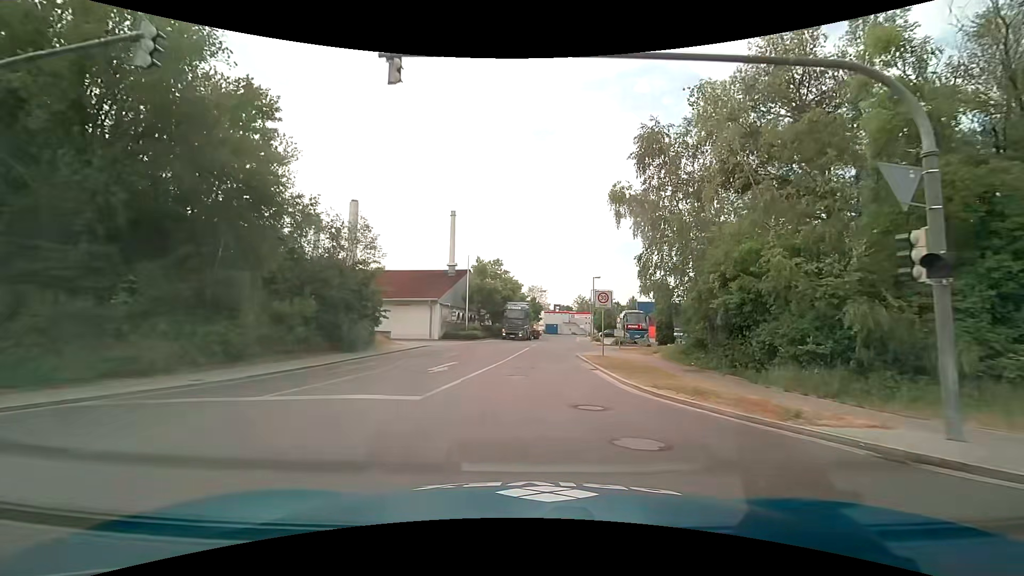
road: residential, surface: asphalt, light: Day
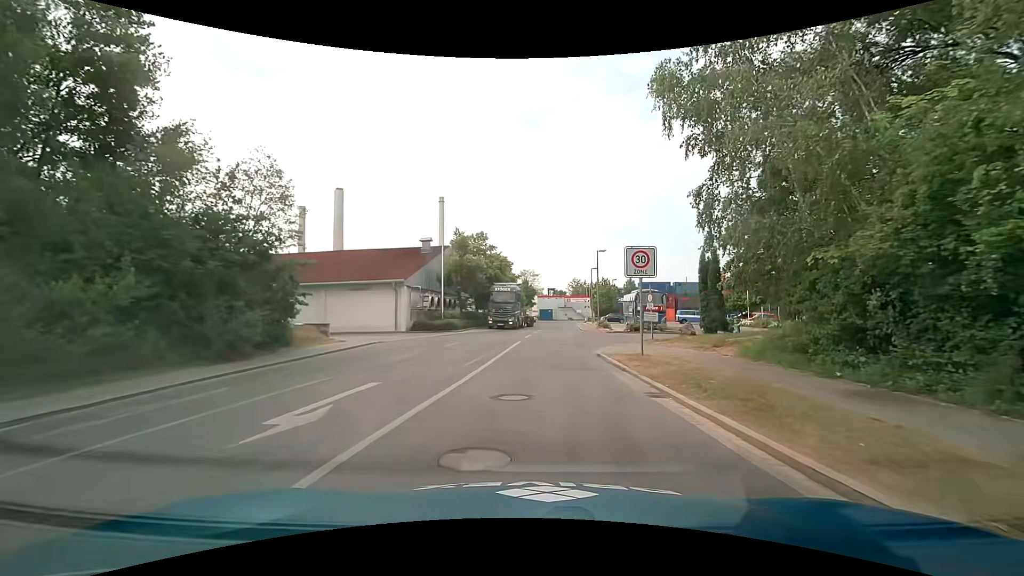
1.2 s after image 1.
(+0.1, +9.7) m; 0°
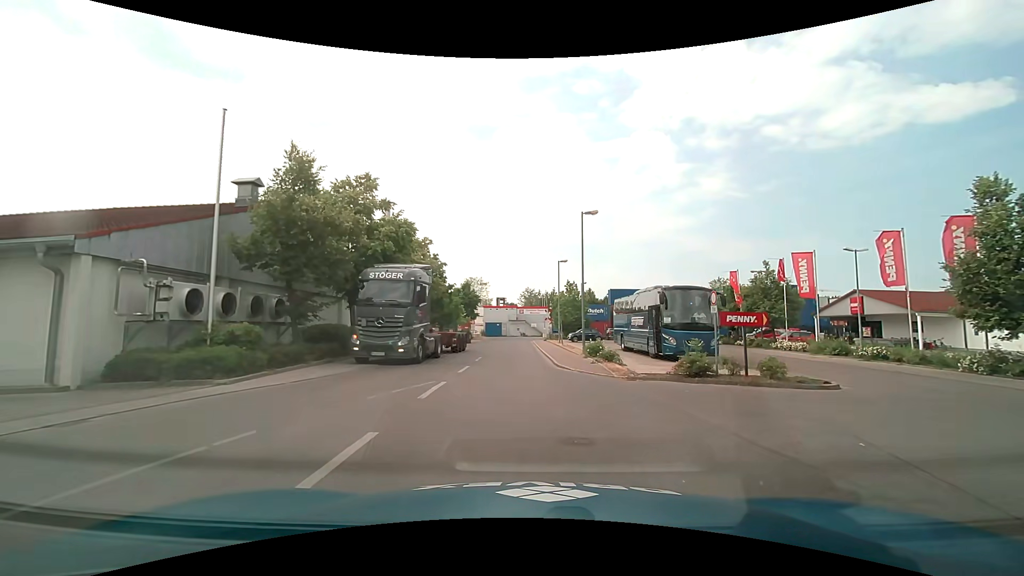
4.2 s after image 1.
(+1.4, +22.4) m; +6°
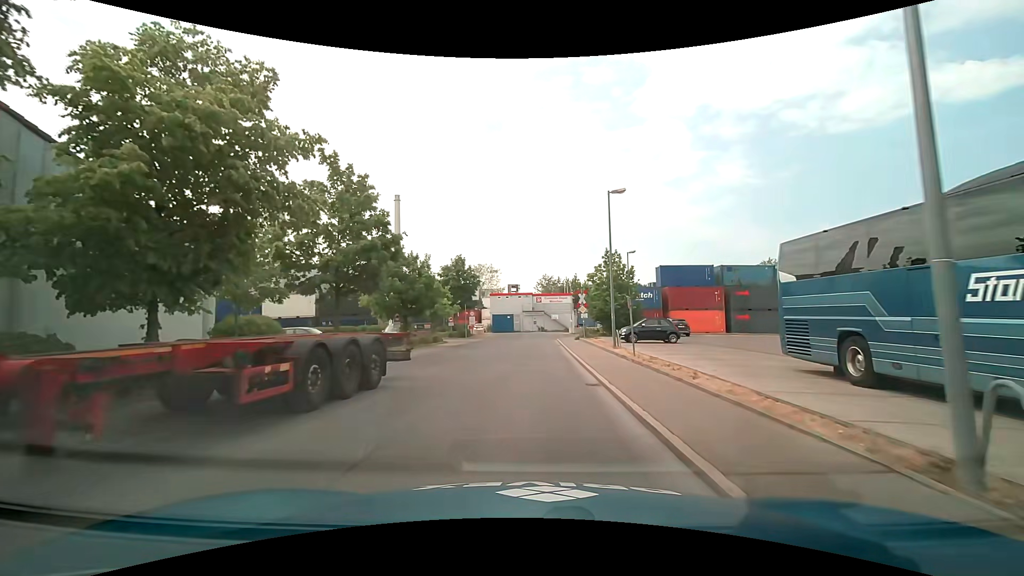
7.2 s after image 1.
(-0.3, +21.0) m; -2°
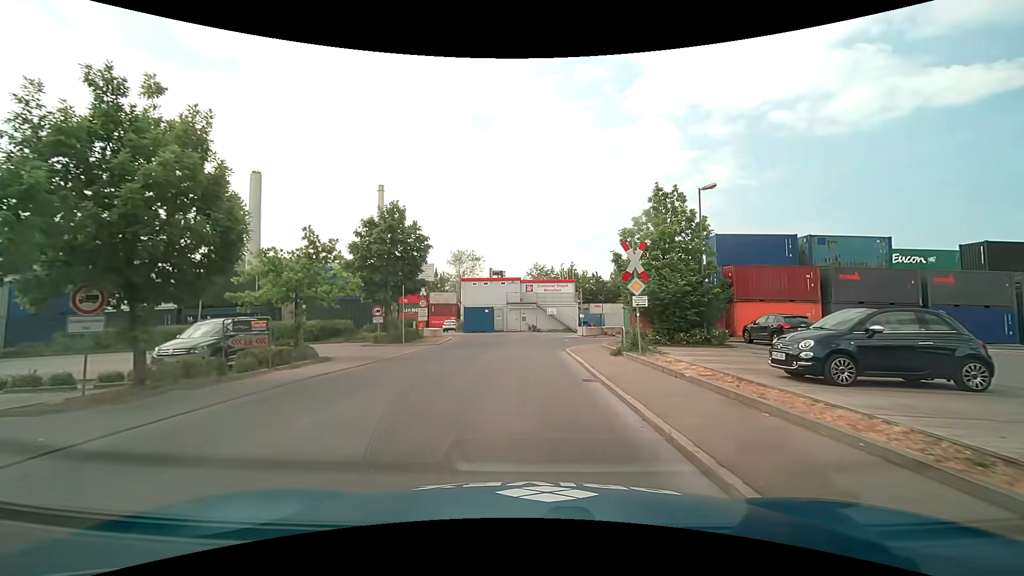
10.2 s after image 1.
(+0.2, +20.5) m; +1°
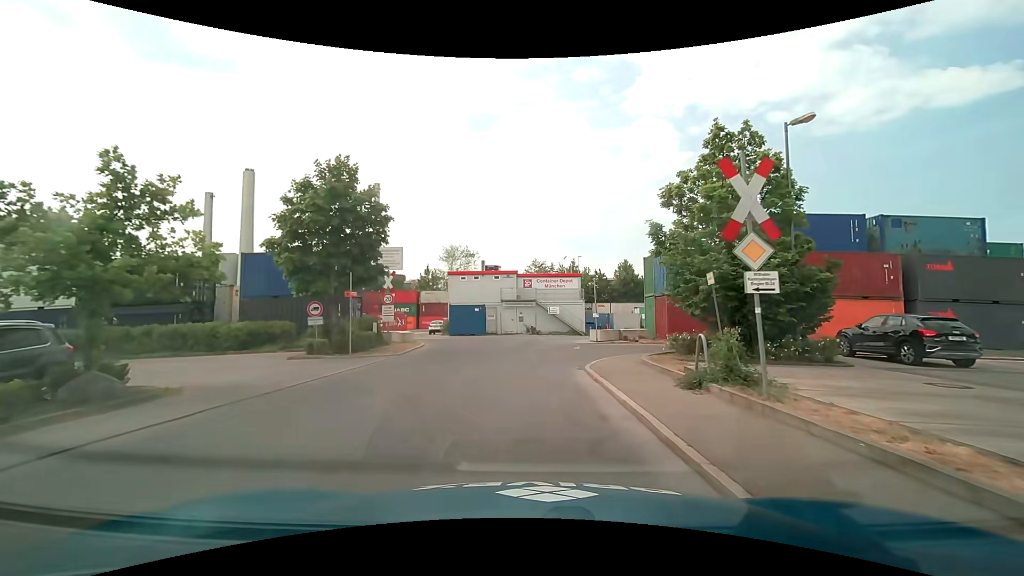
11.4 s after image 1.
(+0.1, +7.9) m; 0°
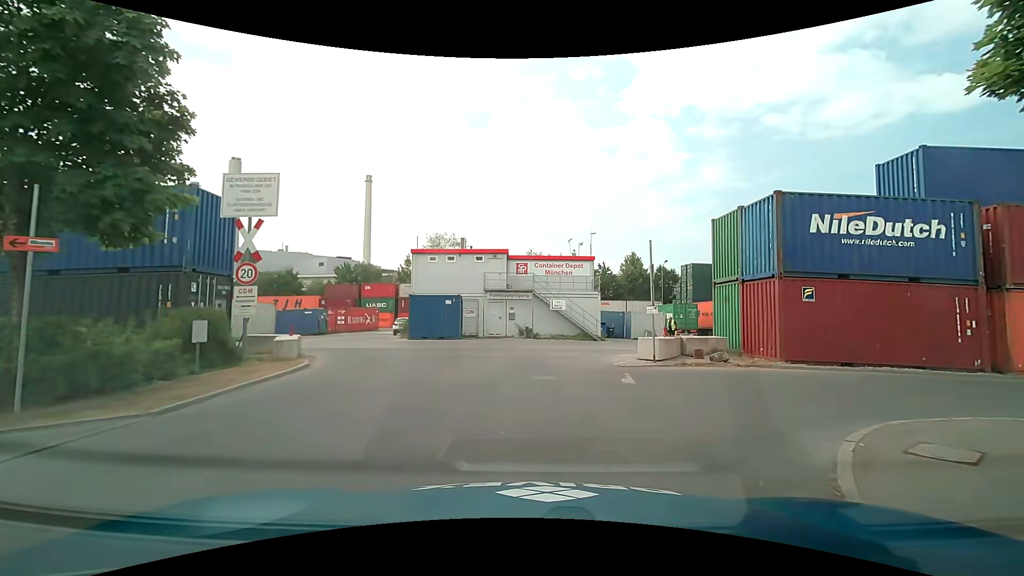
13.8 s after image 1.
(0.0, +12.4) m; 0°
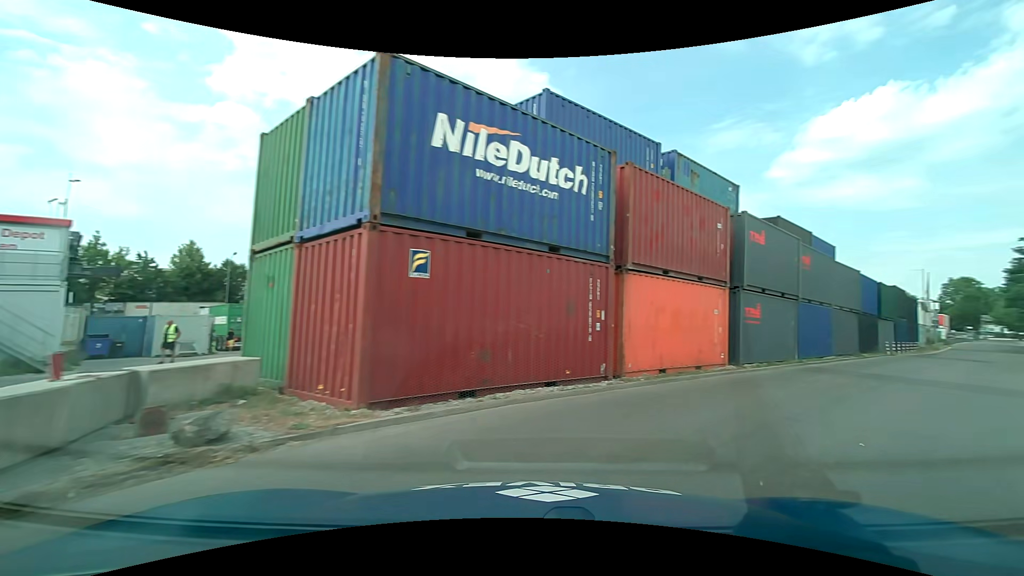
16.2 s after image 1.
(+3.0, +9.4) m; +48°
(+4, +9) (+11, +16) (+17, +24) (+24, +32) (+31, +39) (+38, +46) (+44, +54) (+51, +61) (+57, +69) (+64, +77) m
